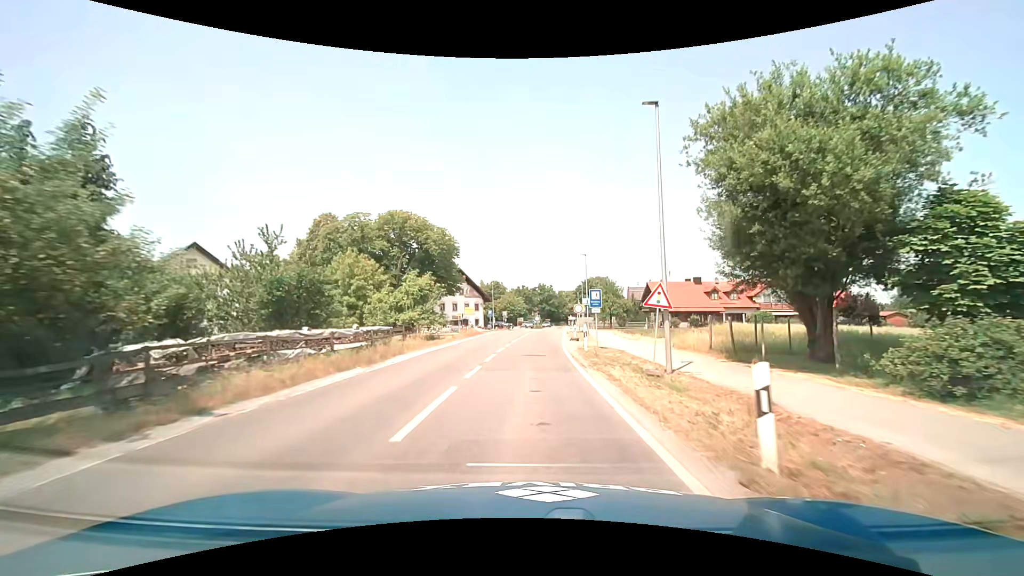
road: secondary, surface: asphalt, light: Day
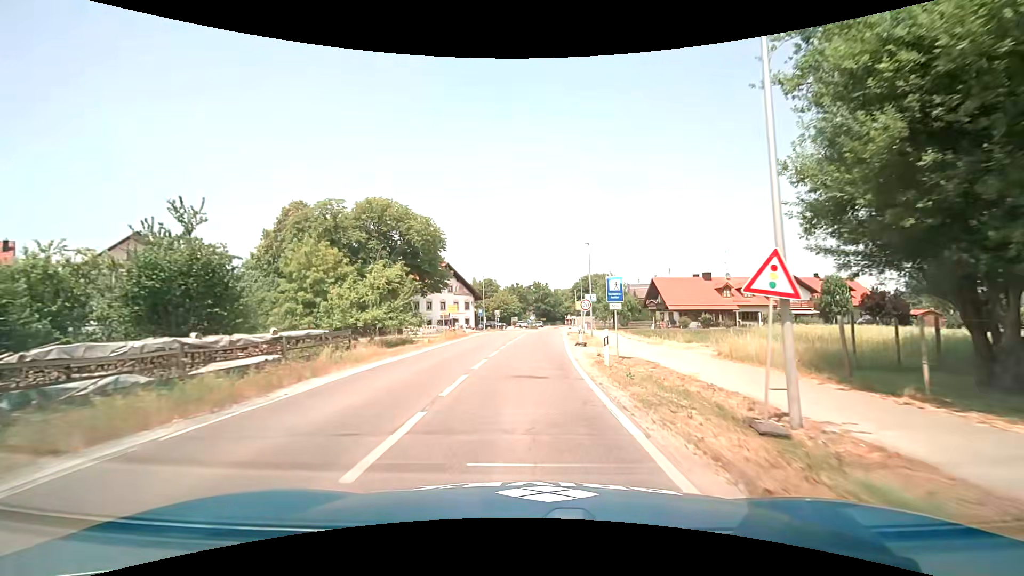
(0.0, +7.0) m; +1°
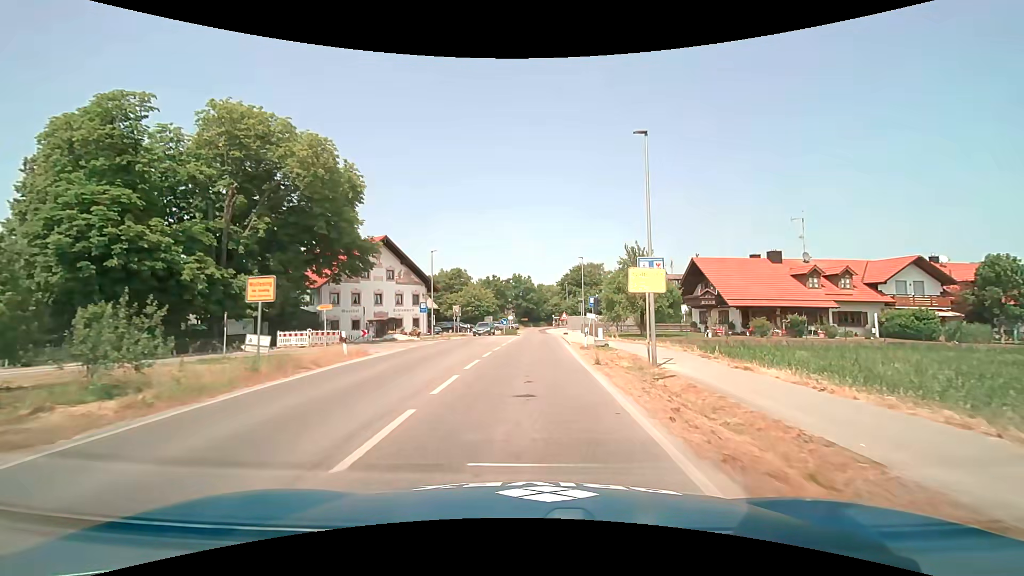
(+0.5, +26.6) m; +2°
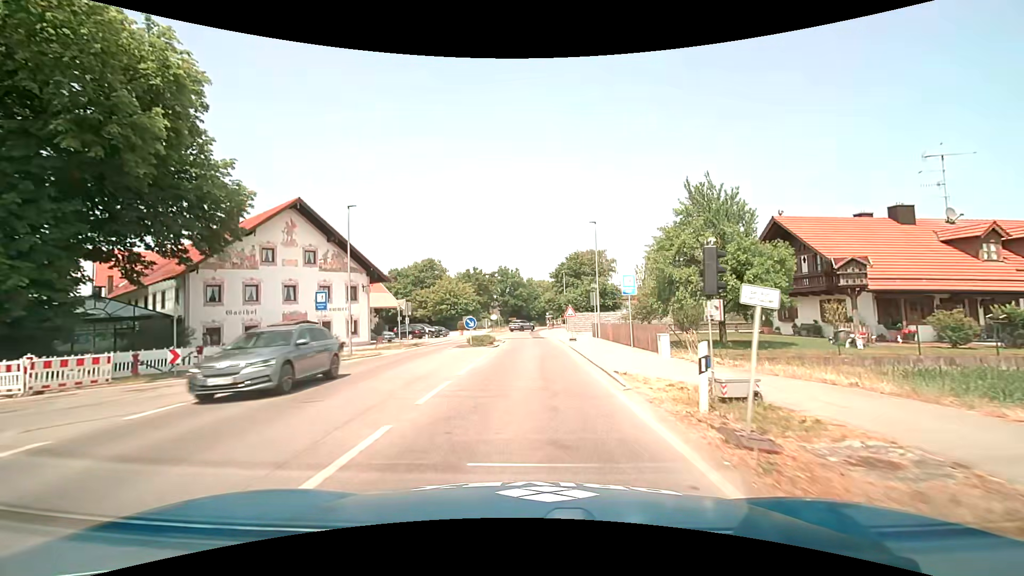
(+0.2, +18.6) m; +1°
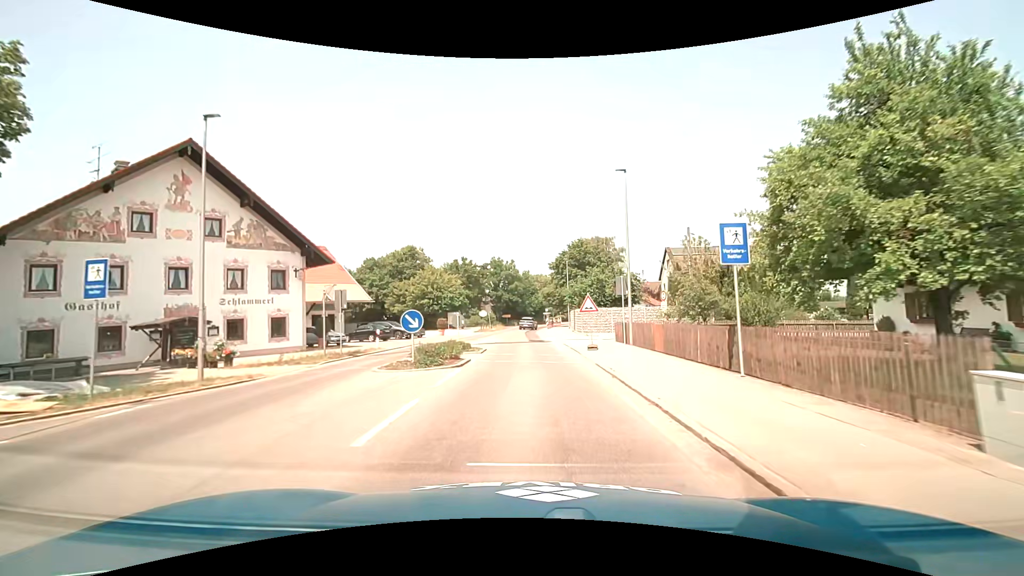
(+0.1, +11.9) m; +1°
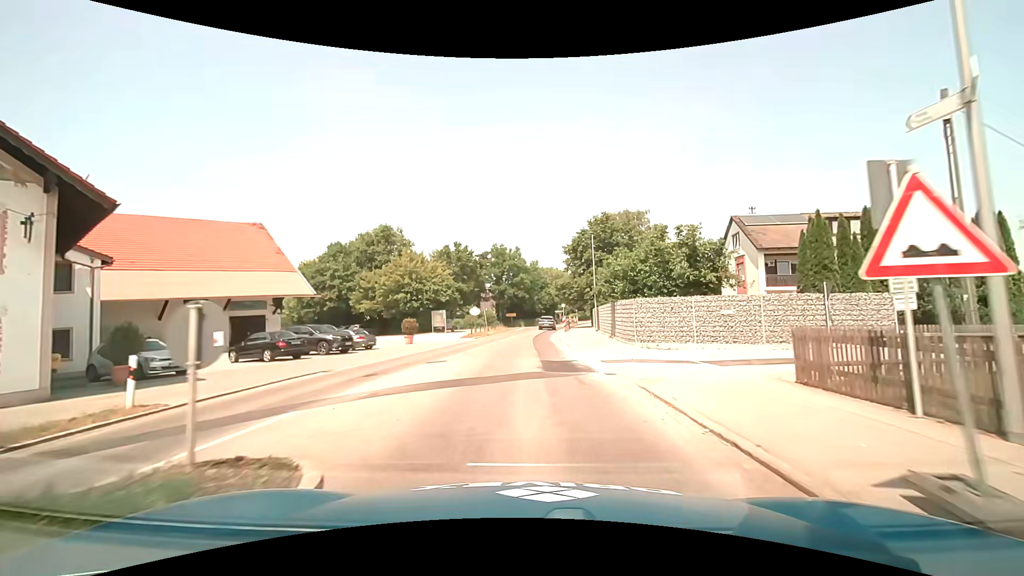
(-0.2, +17.5) m; -1°
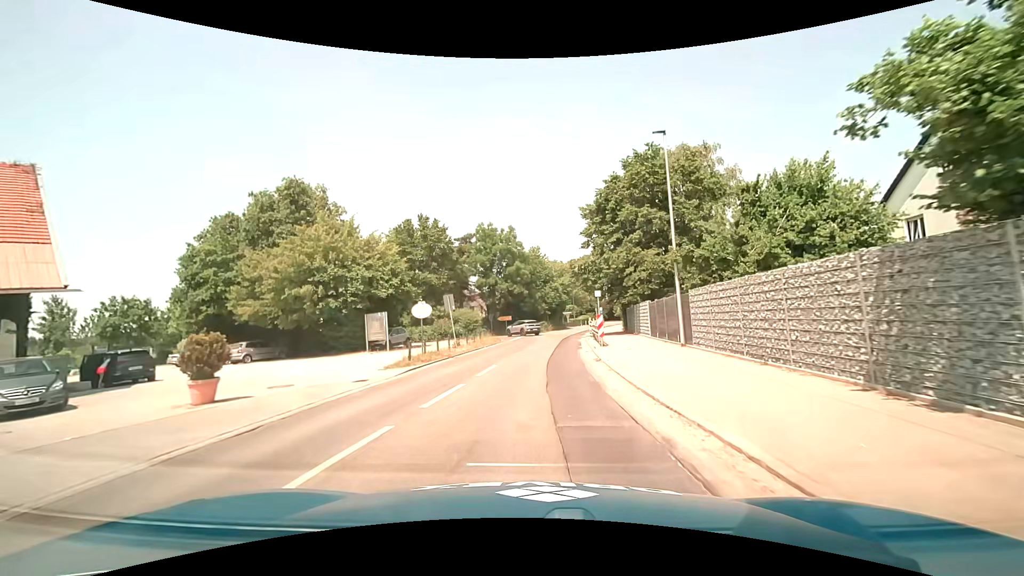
(-0.1, +22.5) m; 0°
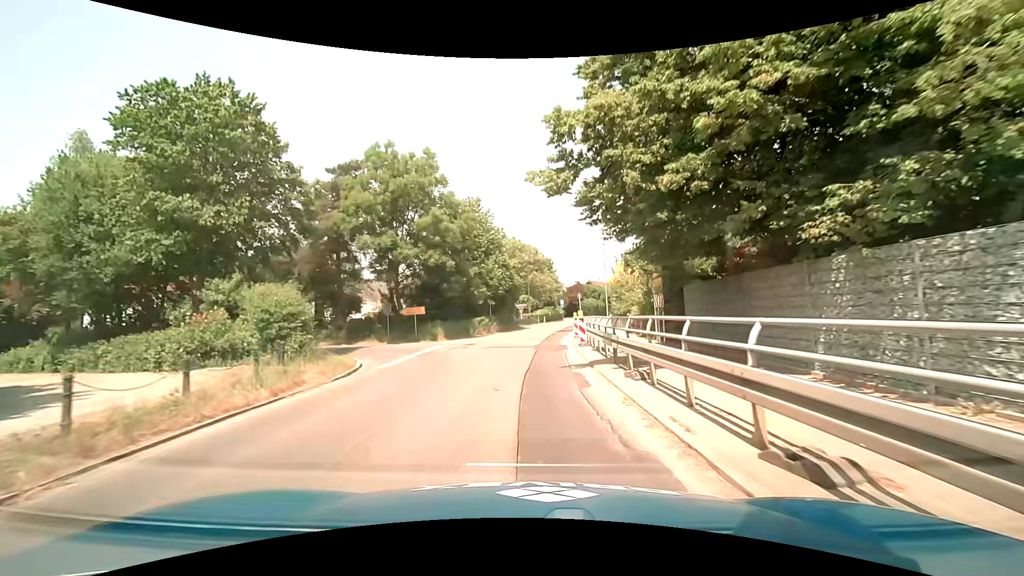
(+1.3, +26.9) m; +6°
(0, +10) (0, +20) (-5, +29) (-13, +34) (-22, +38) (-31, +42) (-41, +46) (-50, +50) (-59, +54) (-68, +59) m
